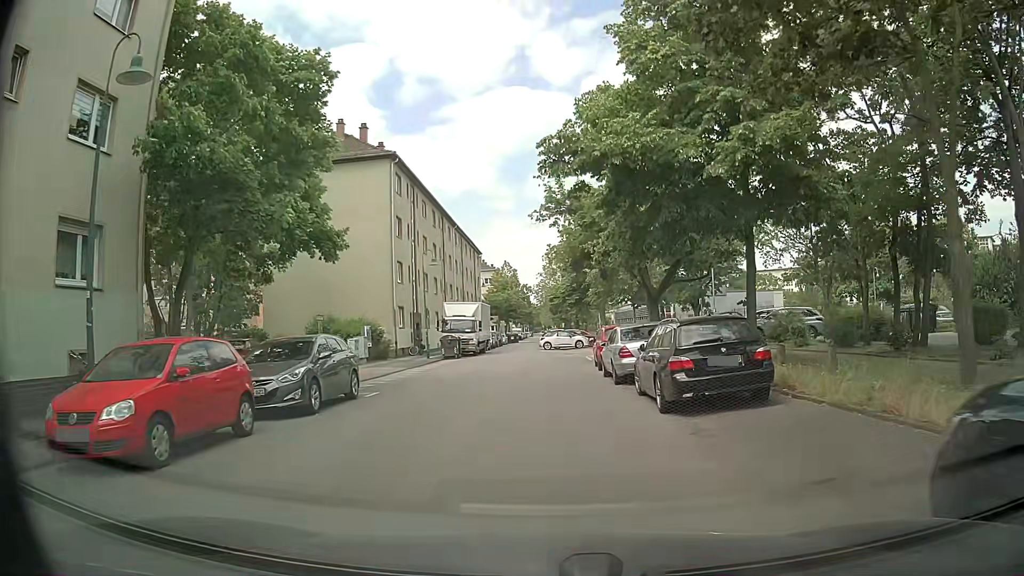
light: Day
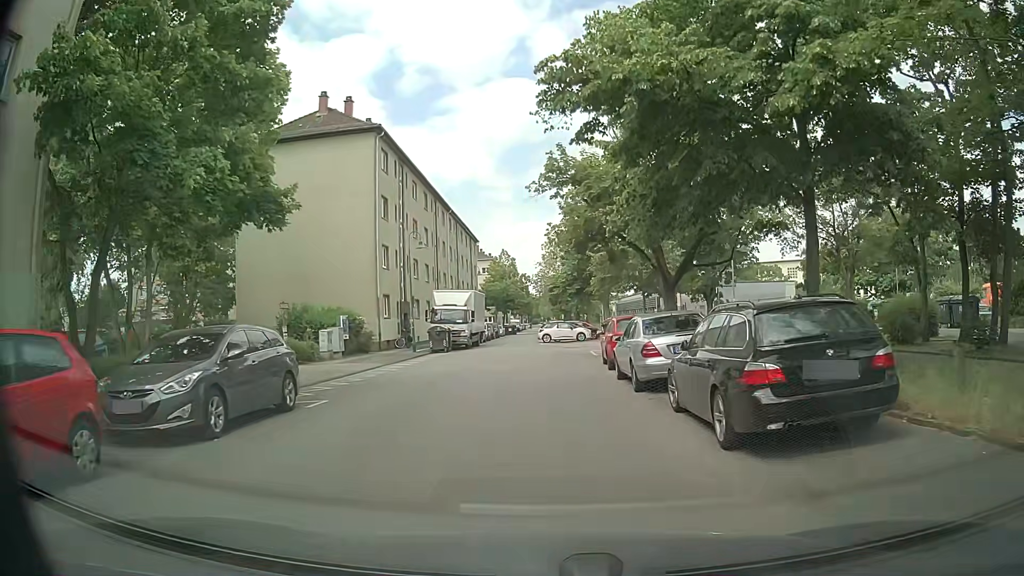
(0.0, +3.9) m; +1°
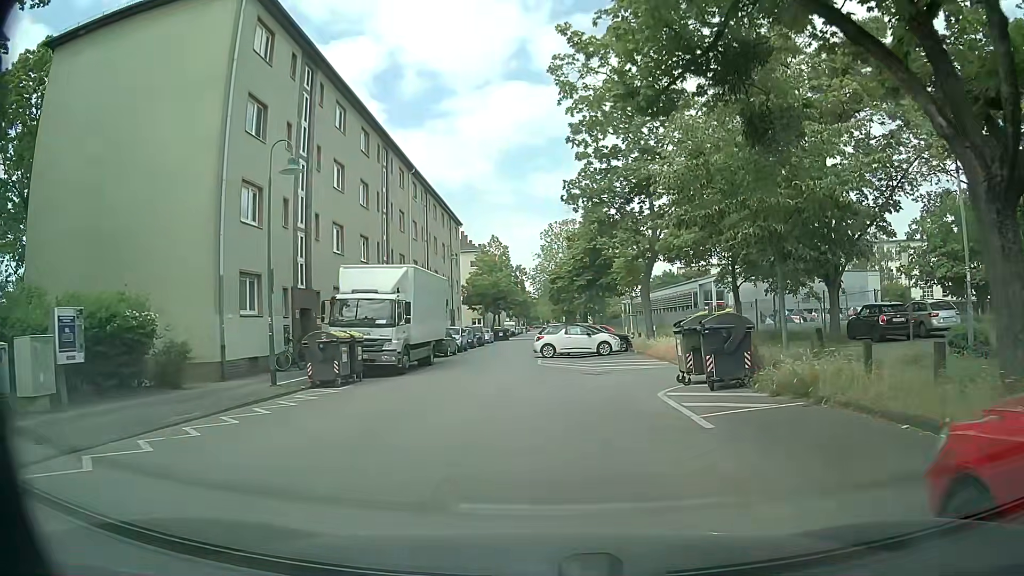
(-0.1, +19.0) m; 0°
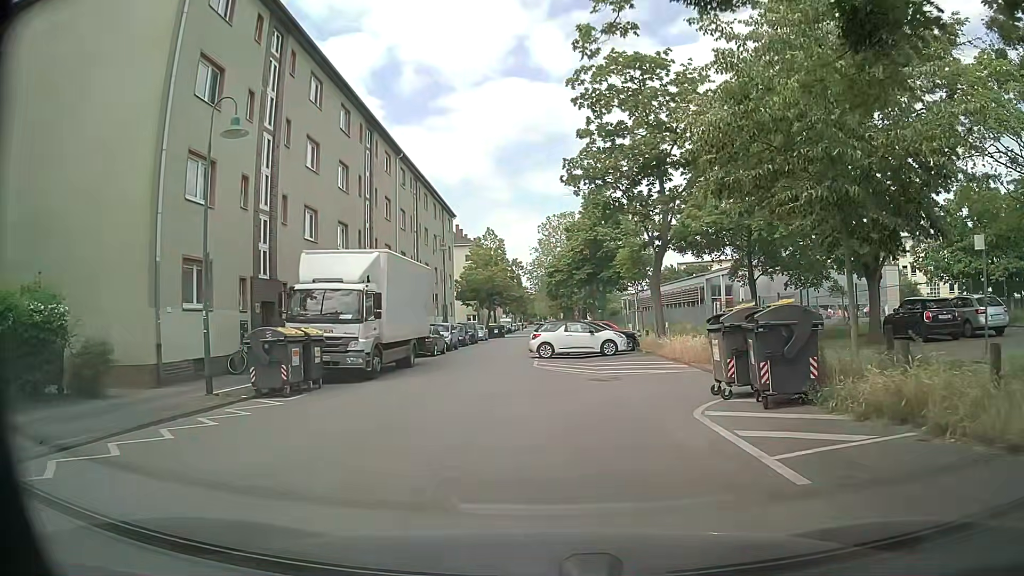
(0.0, +3.4) m; 0°
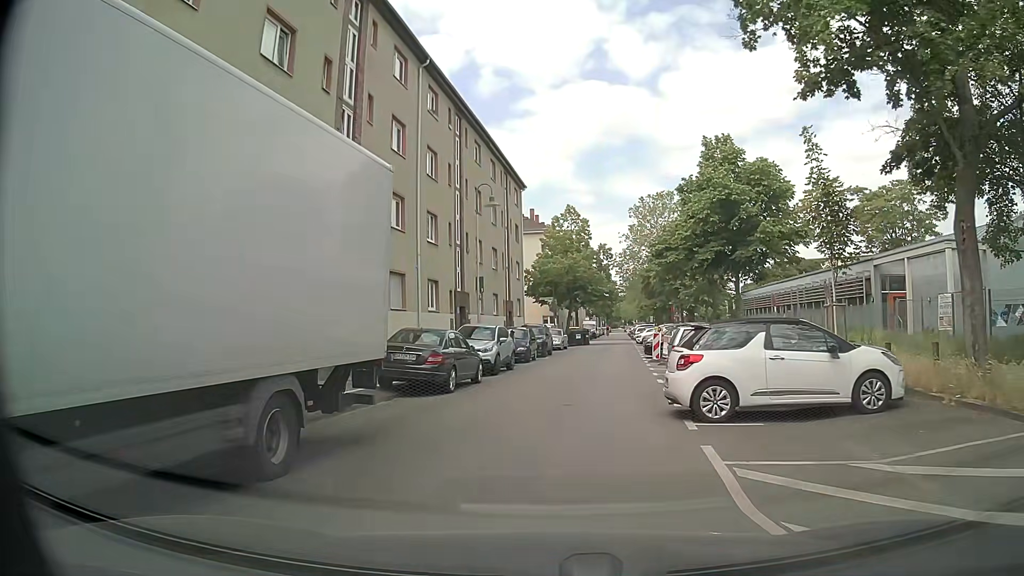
(-0.9, +16.9) m; -7°
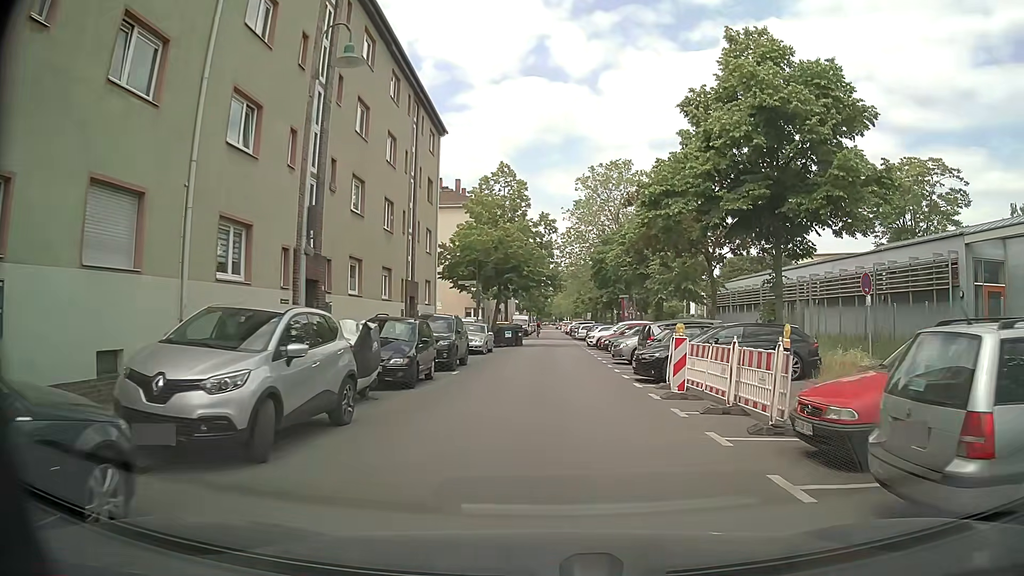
(+0.5, +14.6) m; +7°
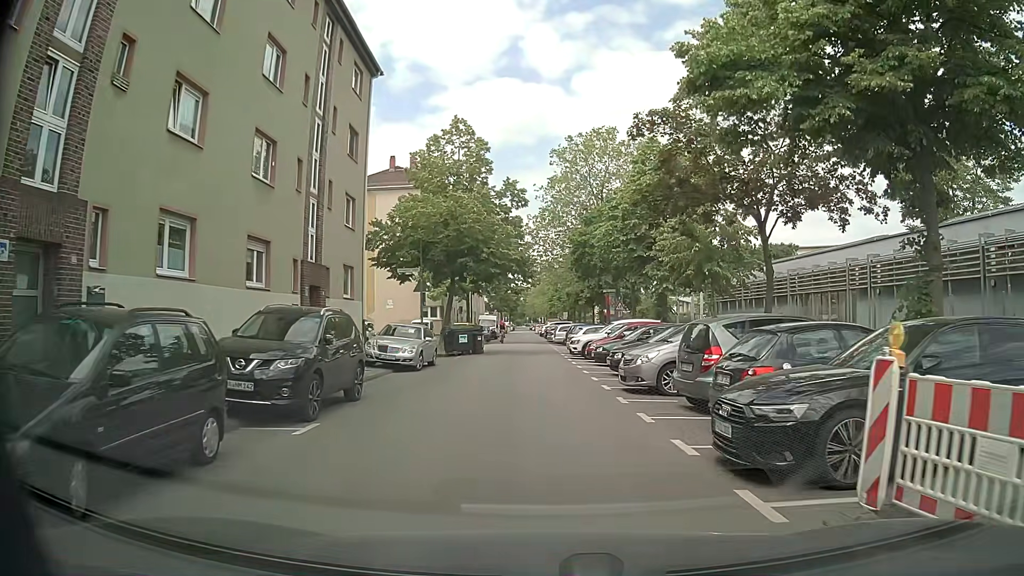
(0.0, +10.7) m; 0°
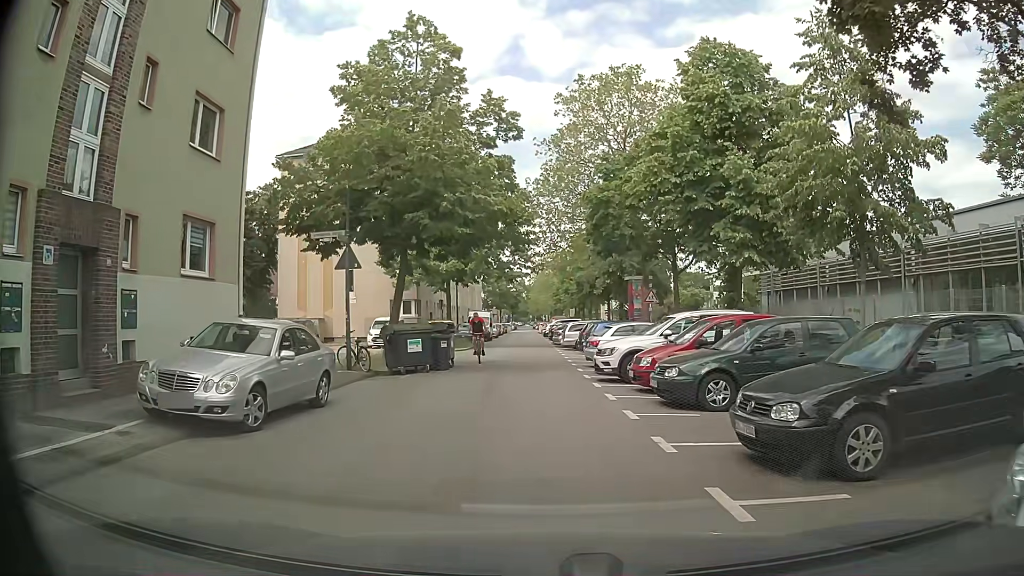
(+0.1, +12.7) m; +1°
(0, +10) (0, +20) (-1, +30) (-1, +40) (-1, +50) (-2, +60) (-2, +70) (-2, +80) (-2, +90) (-2, +100) m
